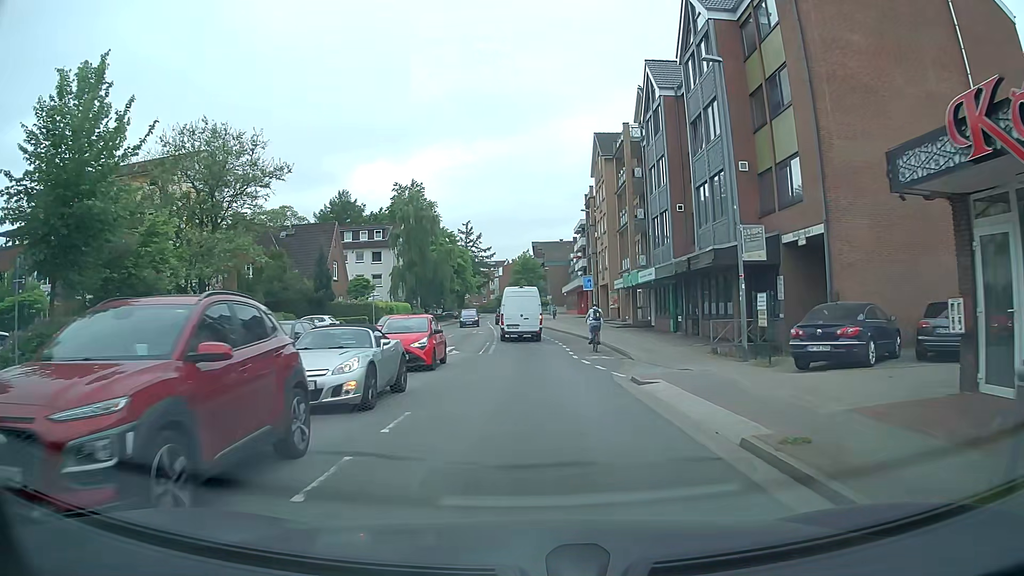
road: tertiary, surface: asphalt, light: Day
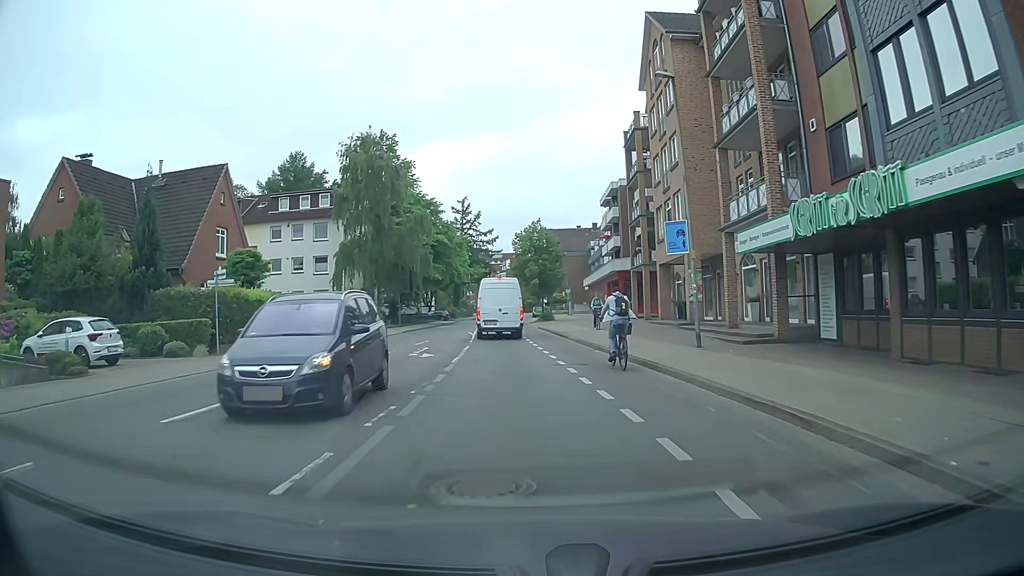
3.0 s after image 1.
(0.0, +25.7) m; -1°
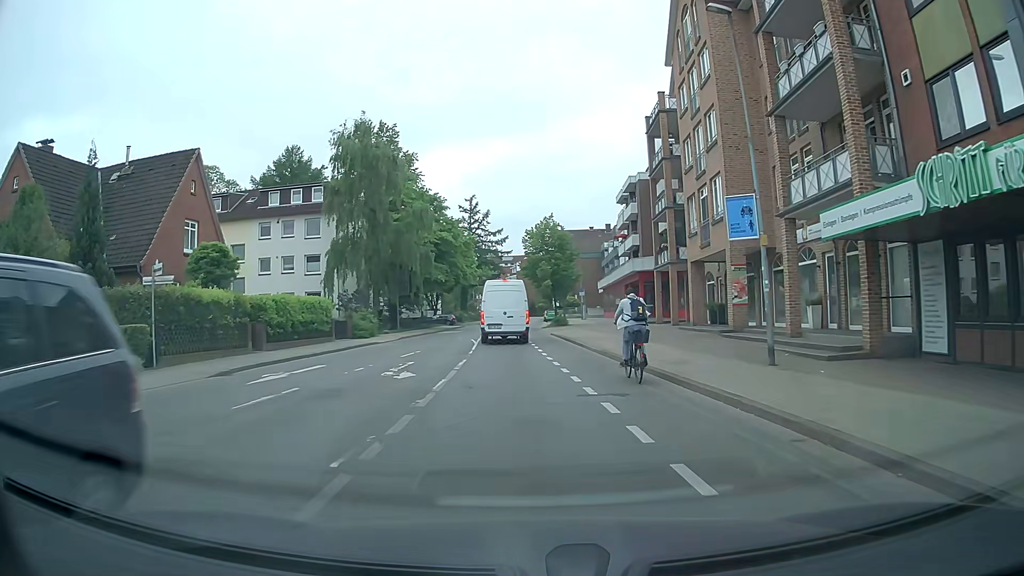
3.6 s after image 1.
(-0.1, +5.0) m; -1°
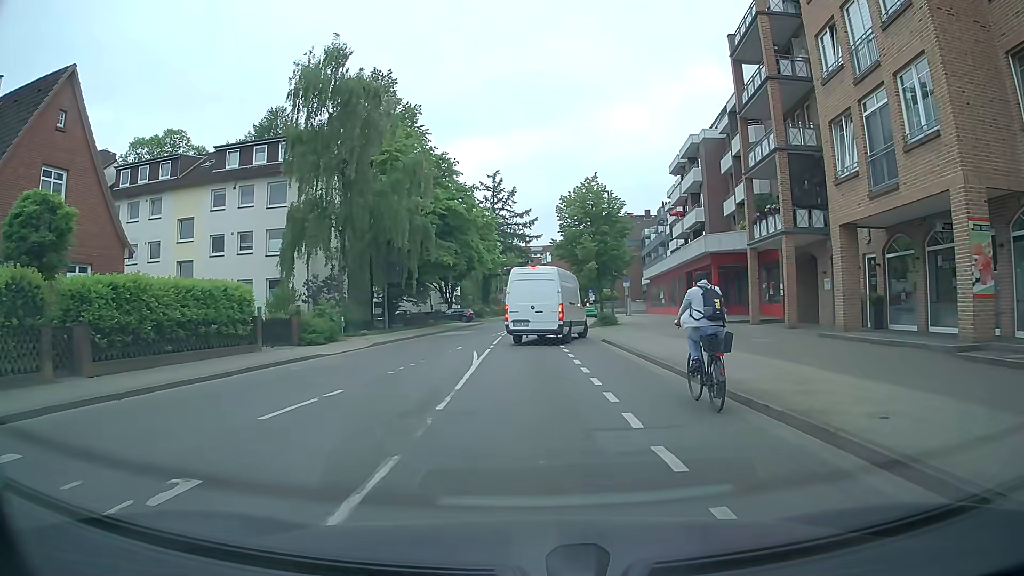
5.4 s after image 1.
(-0.4, +13.2) m; -2°
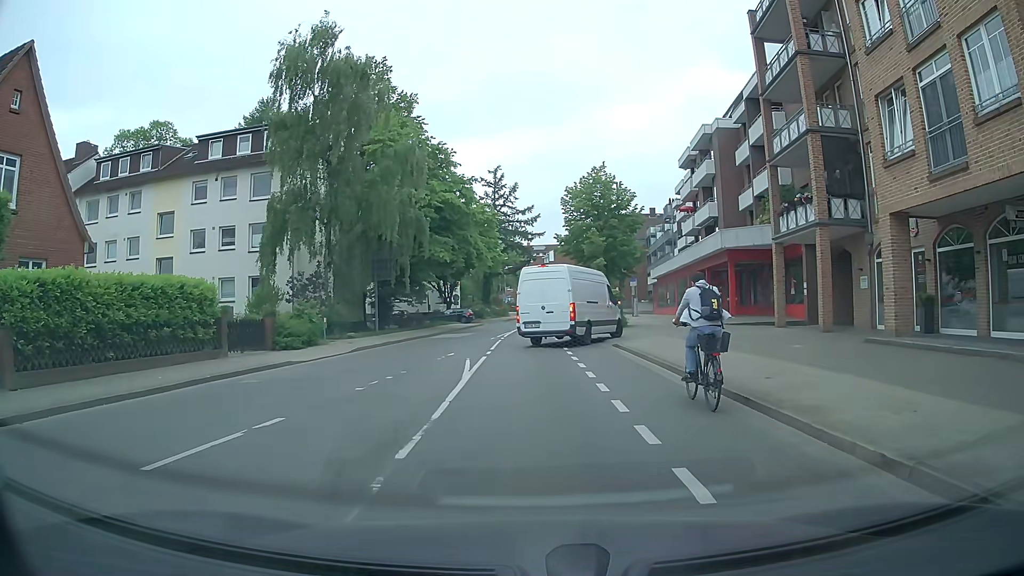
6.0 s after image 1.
(0.0, +2.7) m; -2°
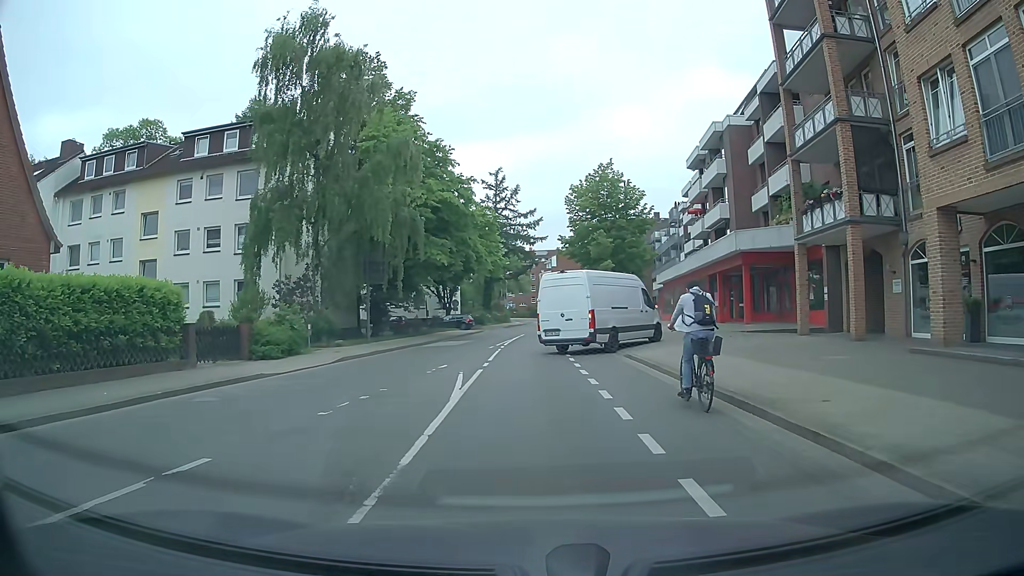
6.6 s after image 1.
(0.0, +2.1) m; 0°
